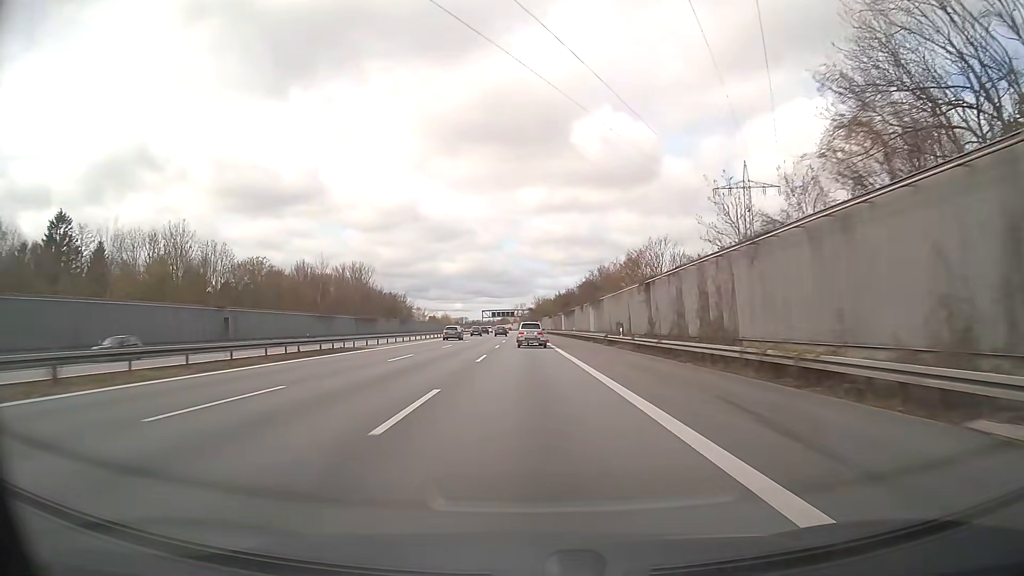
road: motorway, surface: asphalt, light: Day
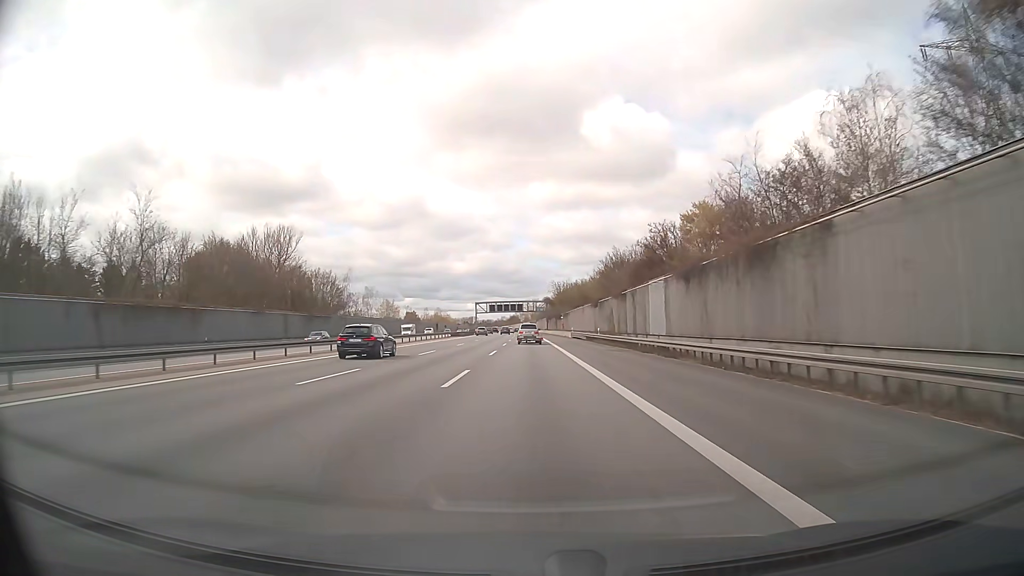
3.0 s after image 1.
(-0.5, +83.3) m; -1°
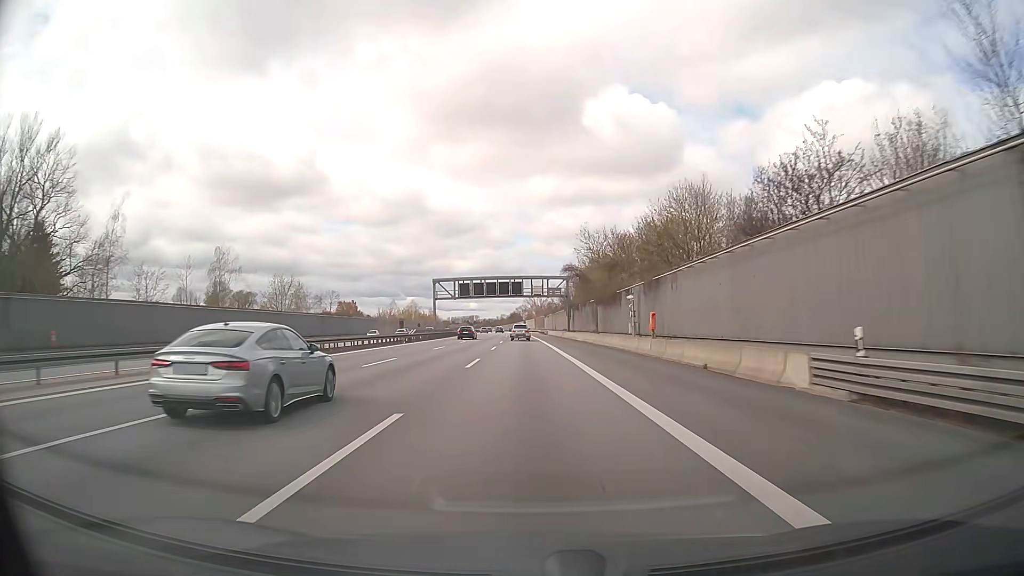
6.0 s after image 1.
(0.0, +83.1) m; 0°
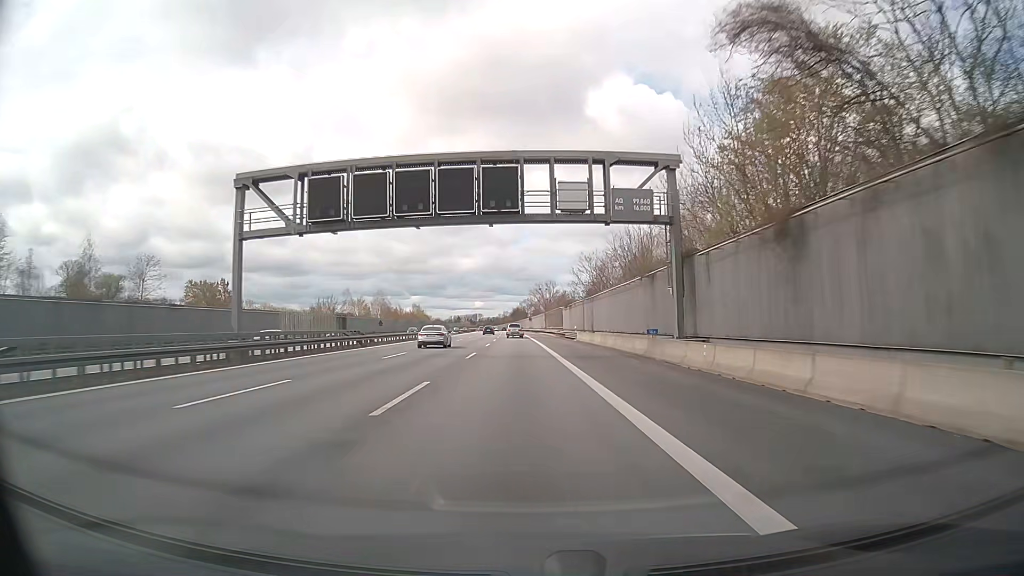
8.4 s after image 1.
(-0.4, +66.5) m; -1°
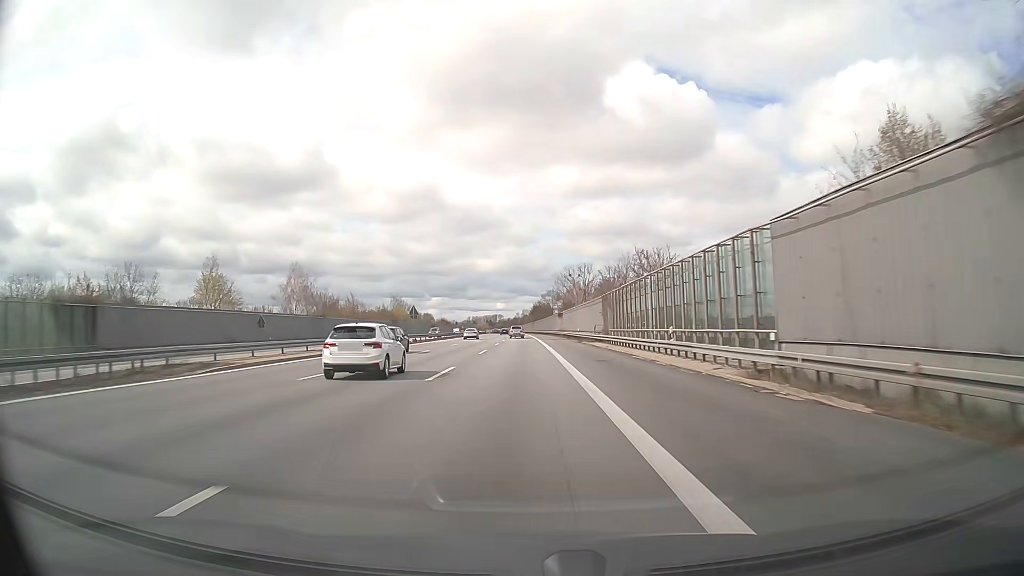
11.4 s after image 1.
(-0.8, +83.1) m; -2°
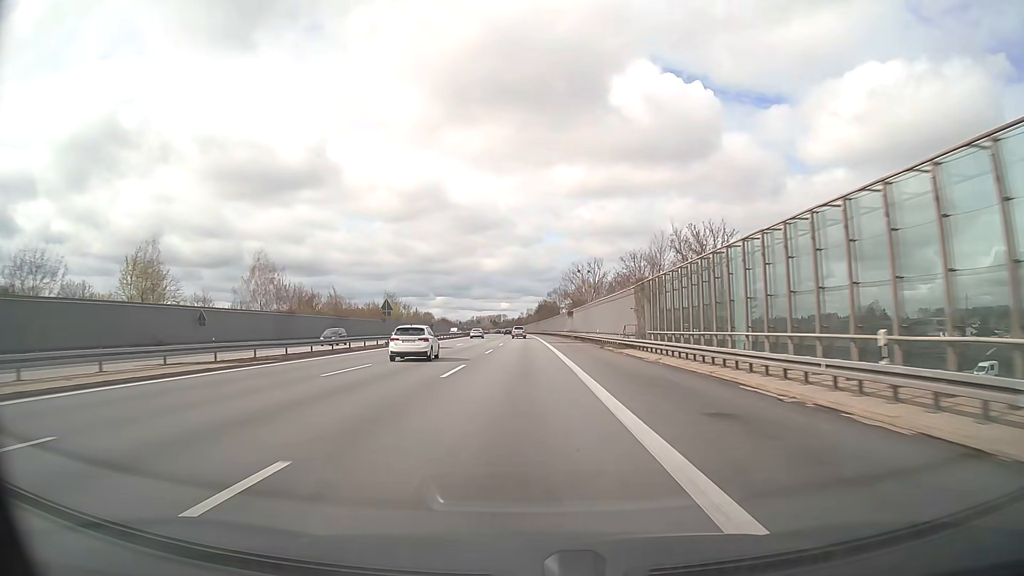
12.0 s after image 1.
(-0.1, +16.6) m; -1°
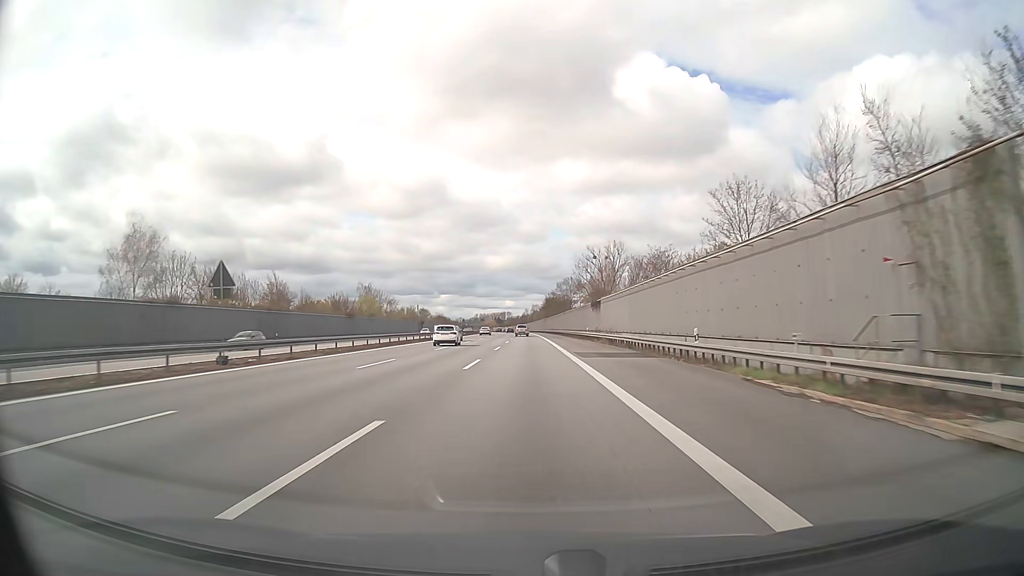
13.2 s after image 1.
(-0.1, +33.2) m; 0°
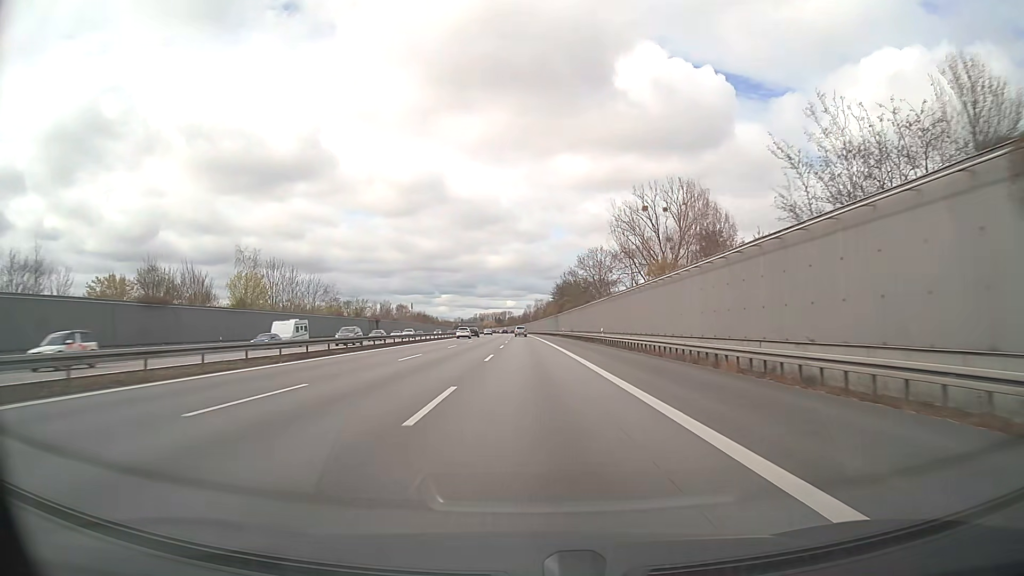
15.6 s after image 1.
(-0.2, +66.5) m; 0°
(0, +10) (0, +20) (0, +30) (0, +40) (0, +50) (0, +60) (0, +70) (0, +80) (-1, +90) (-1, +100) m
